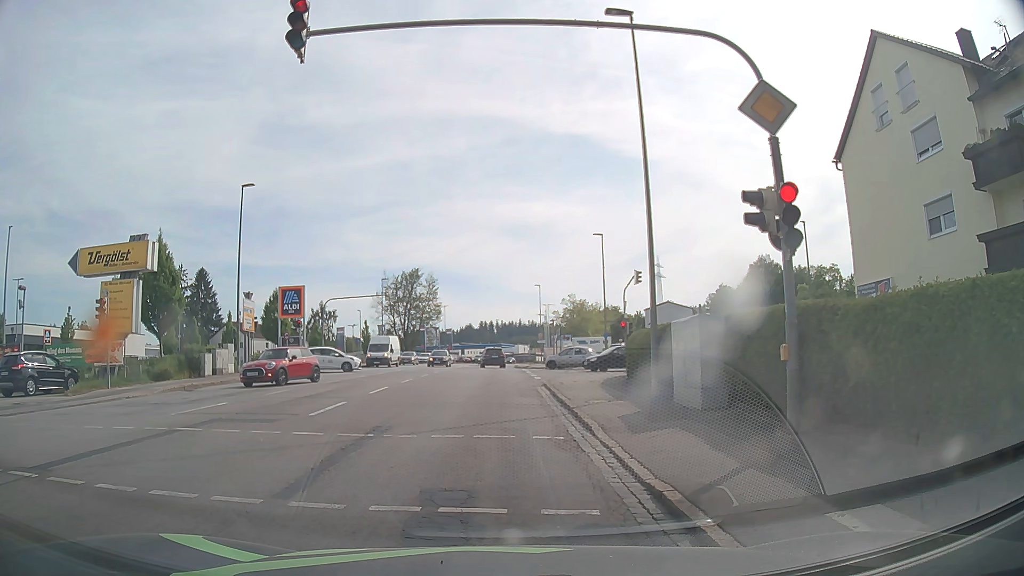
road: tertiary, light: Day
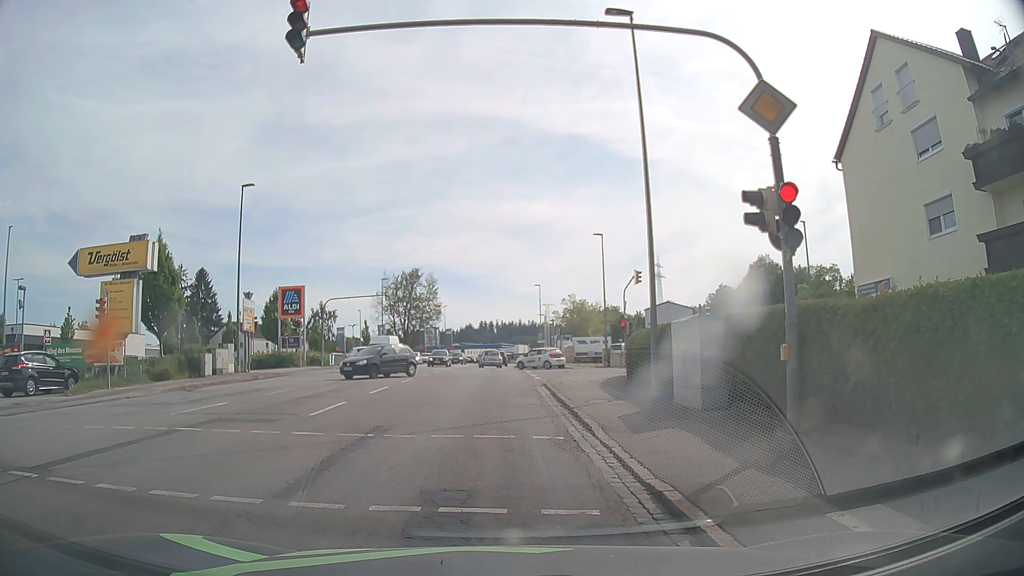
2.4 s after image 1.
(0.0, 0.0) m; 0°
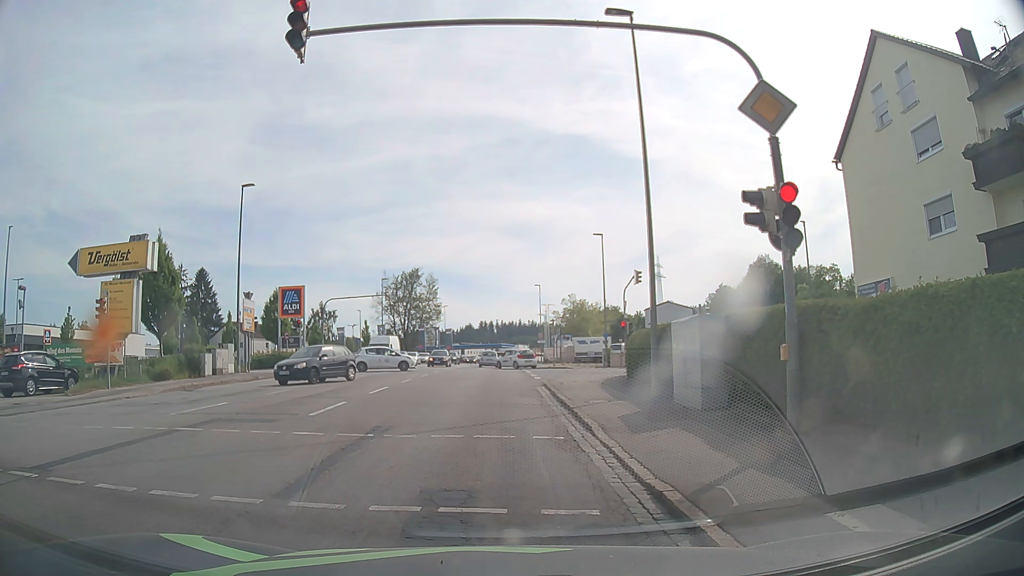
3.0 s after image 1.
(0.0, 0.0) m; 0°
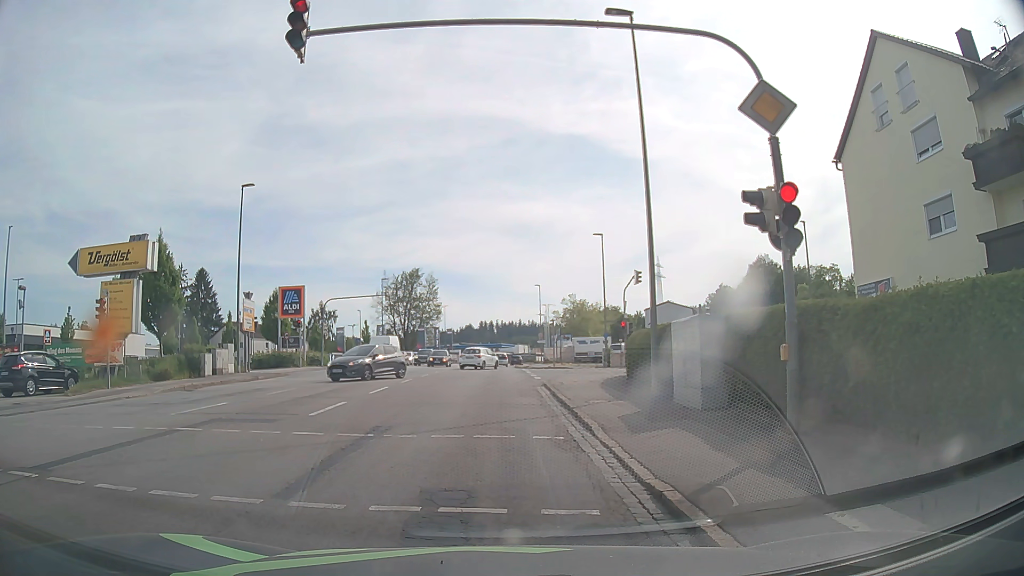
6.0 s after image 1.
(0.0, 0.0) m; 0°
